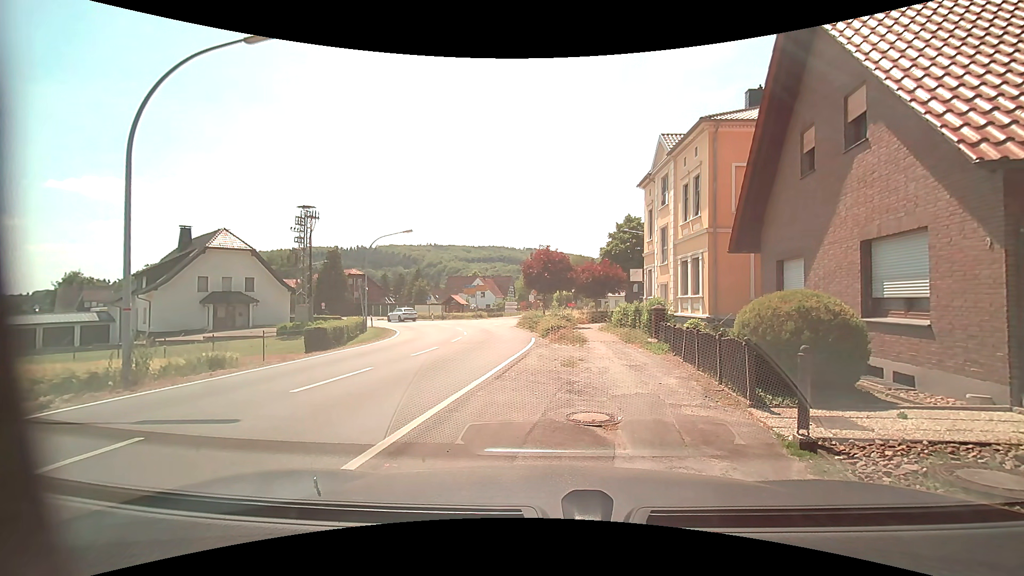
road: secondary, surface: asphalt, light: Day
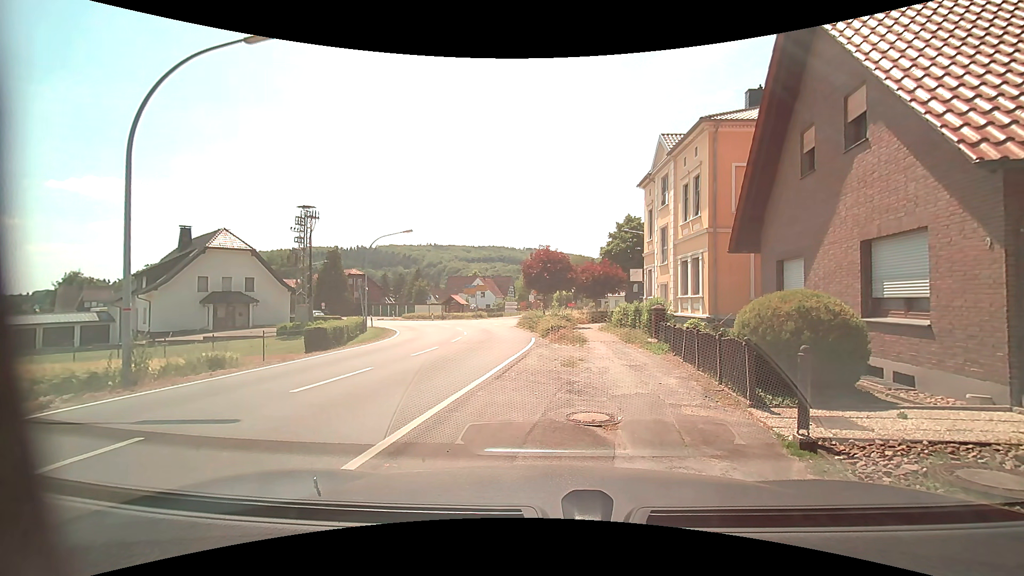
(0.0, 0.0) m; 0°
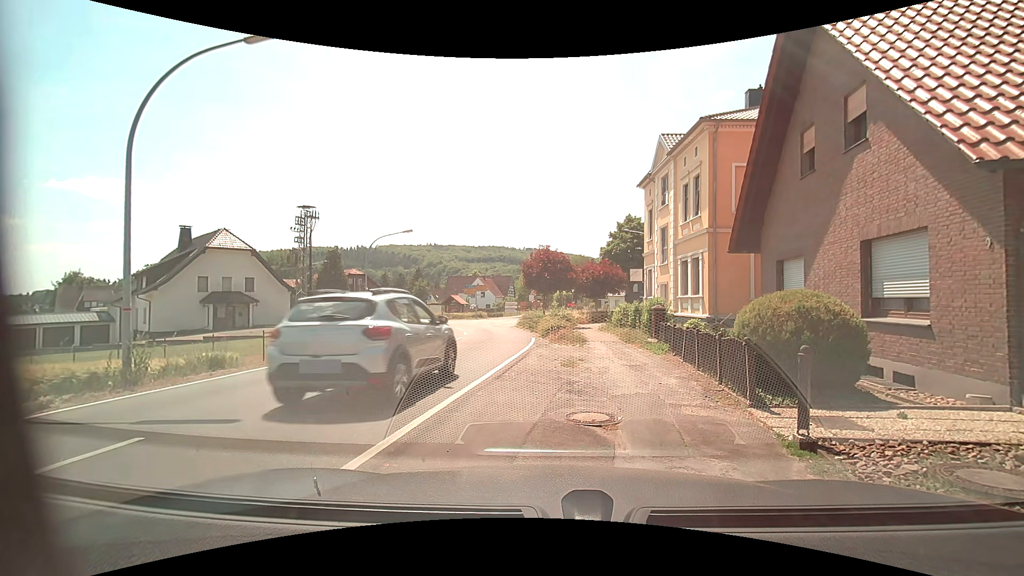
(0.0, 0.0) m; 0°
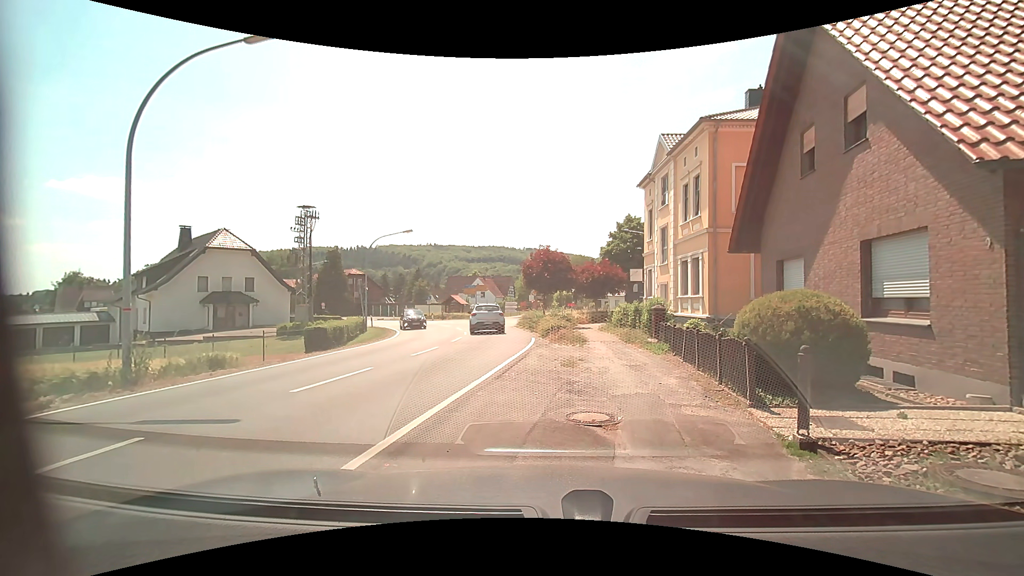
(0.0, 0.0) m; 0°
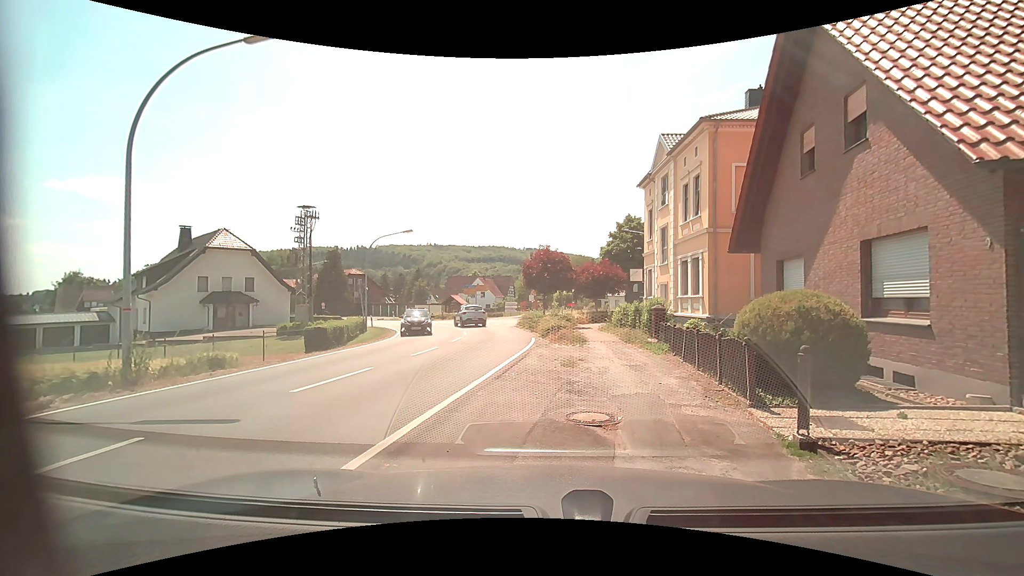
(0.0, 0.0) m; 0°
